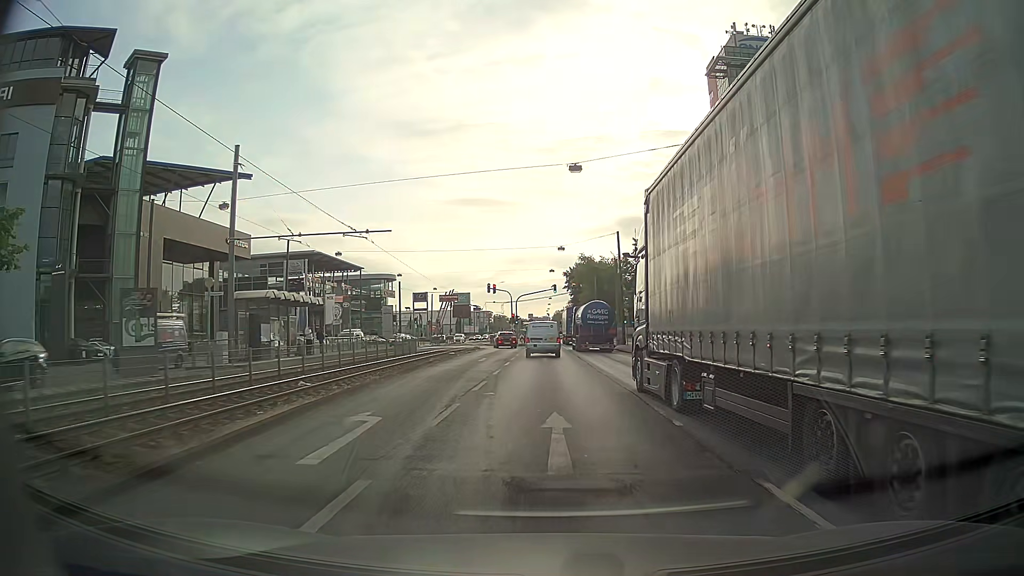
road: primary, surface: asphalt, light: Day
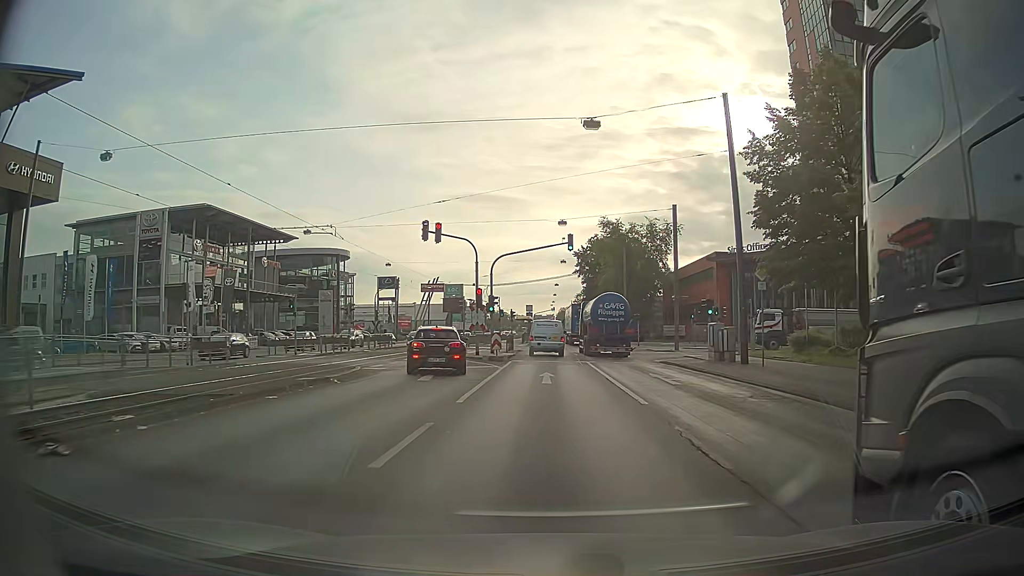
(-0.2, +39.0) m; 0°
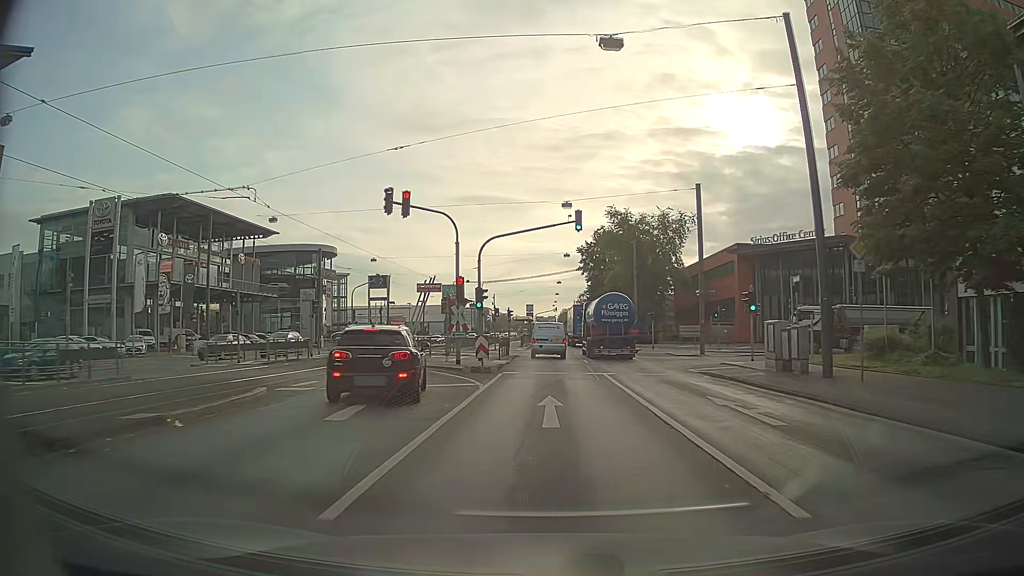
(0.0, +7.9) m; 0°
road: primary_link
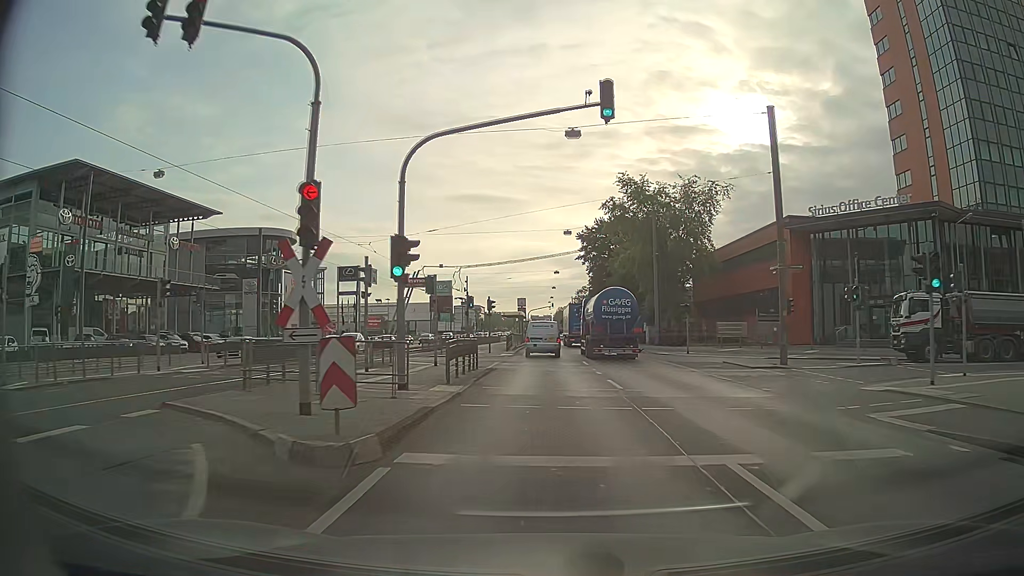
(0.0, +15.9) m; +1°
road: primary
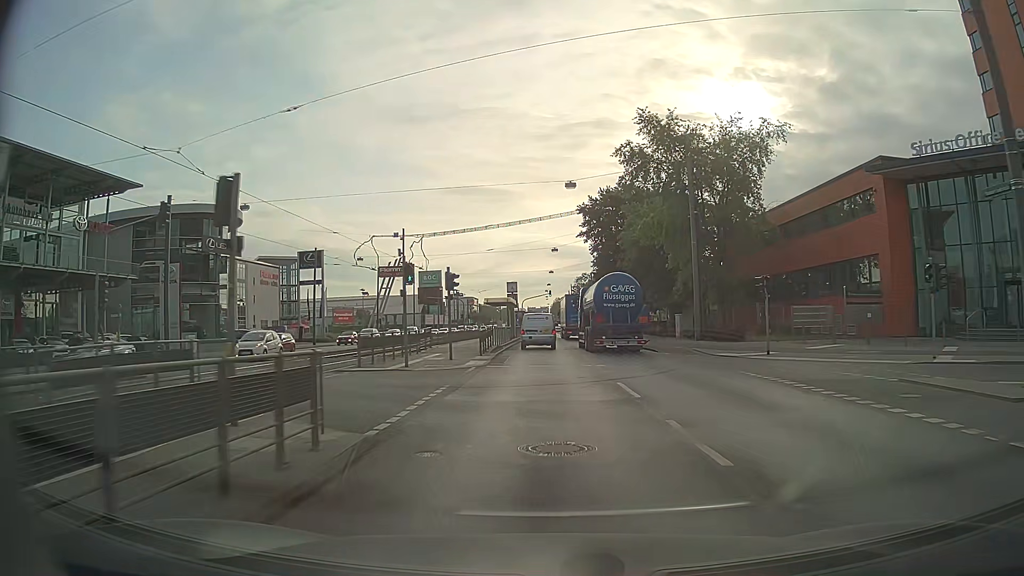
(-0.2, +16.0) m; -1°
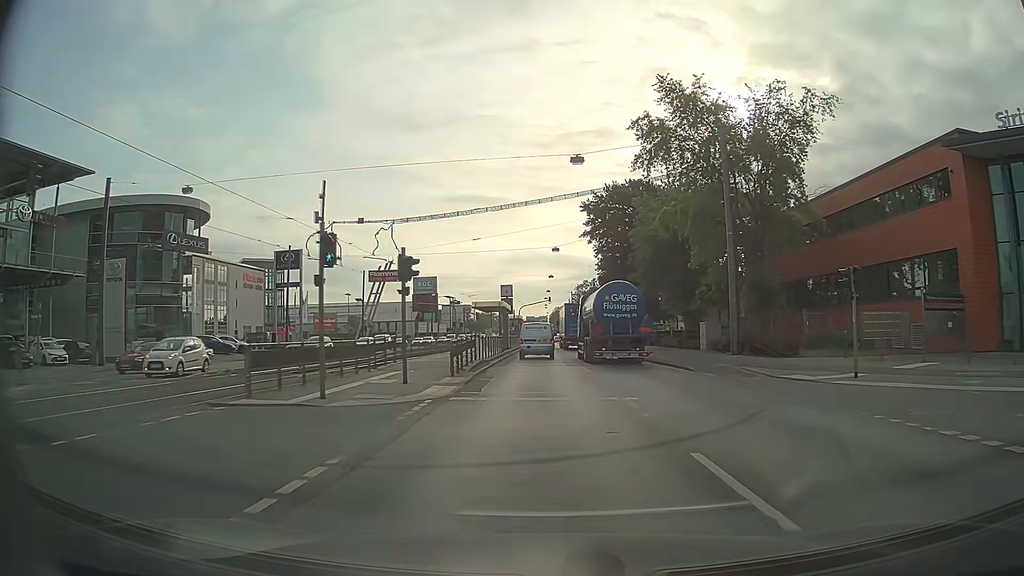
(0.0, +8.1) m; 0°
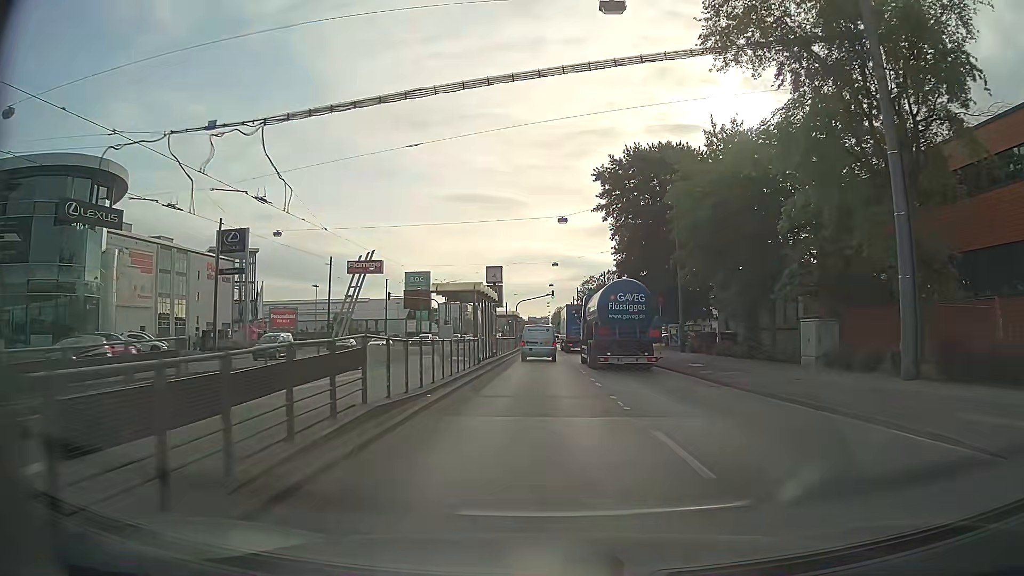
(+0.1, +16.3) m; 0°
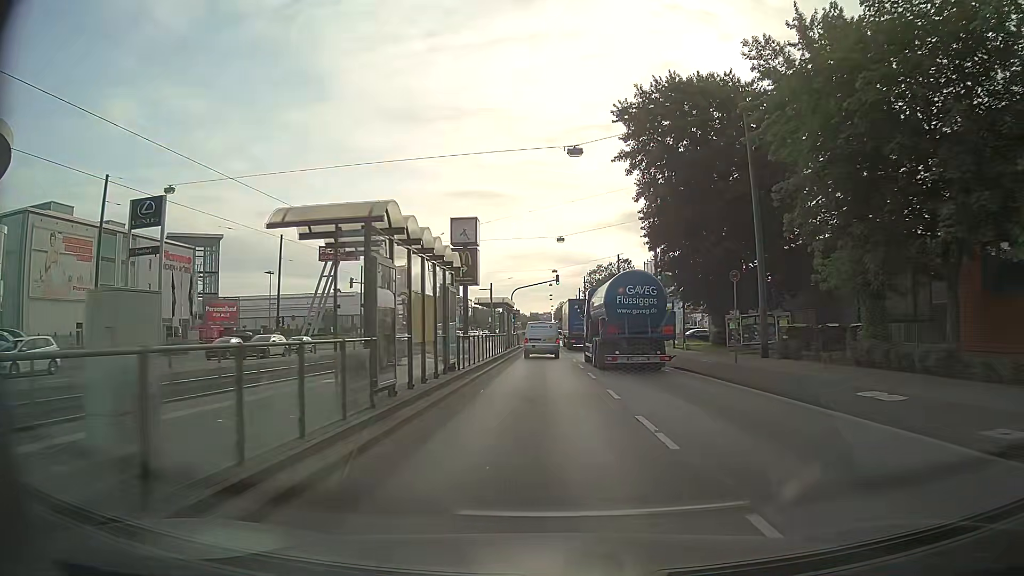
(0.0, +16.5) m; 0°
(0, +10) (0, +20) (0, +30) (0, +40) (0, +50) (0, +60) (0, +70) (0, +80) (0, +90) (0, +100) m
